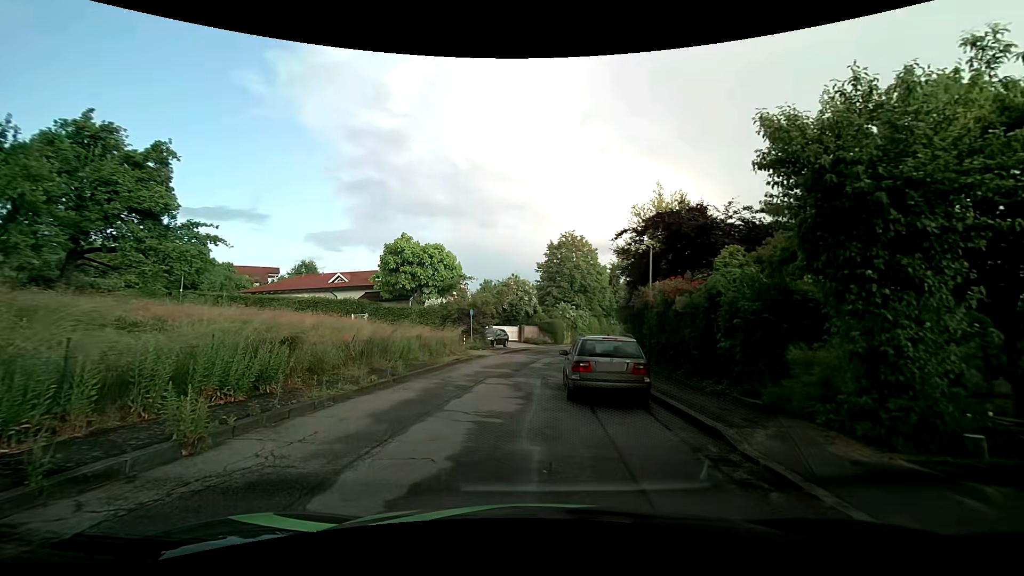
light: Day
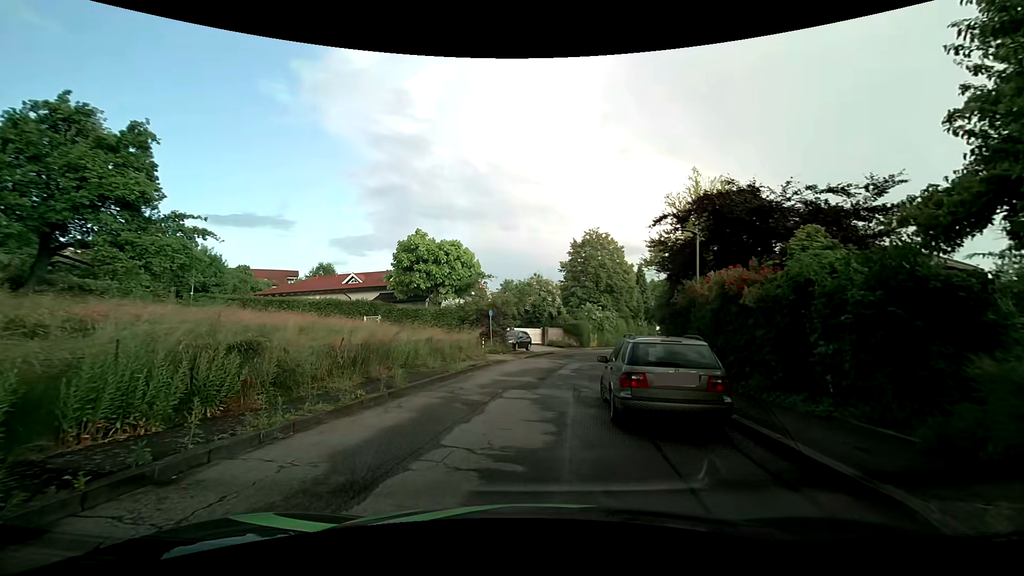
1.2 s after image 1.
(-0.1, +2.8) m; -4°
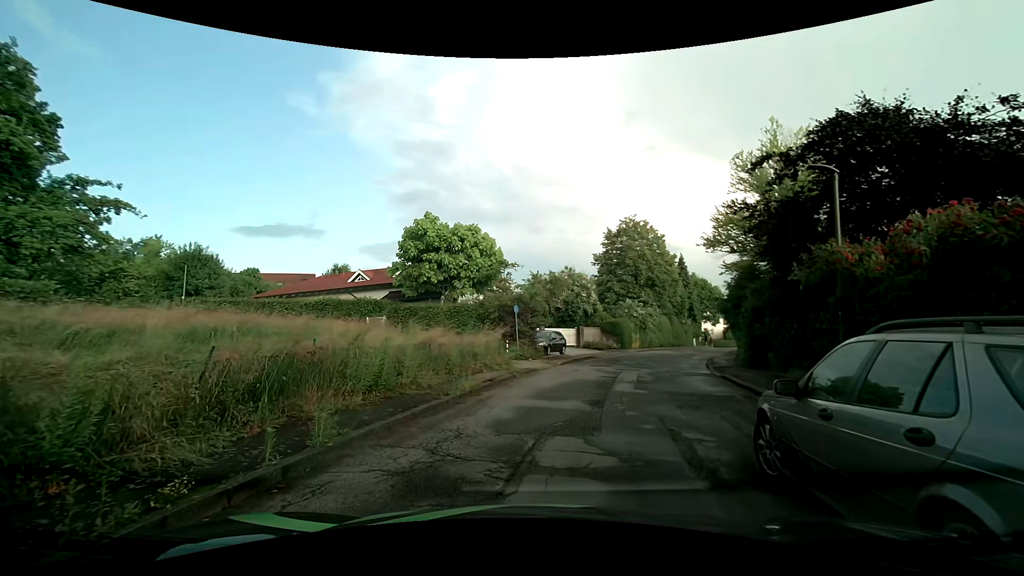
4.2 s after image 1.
(-0.2, +6.0) m; -2°
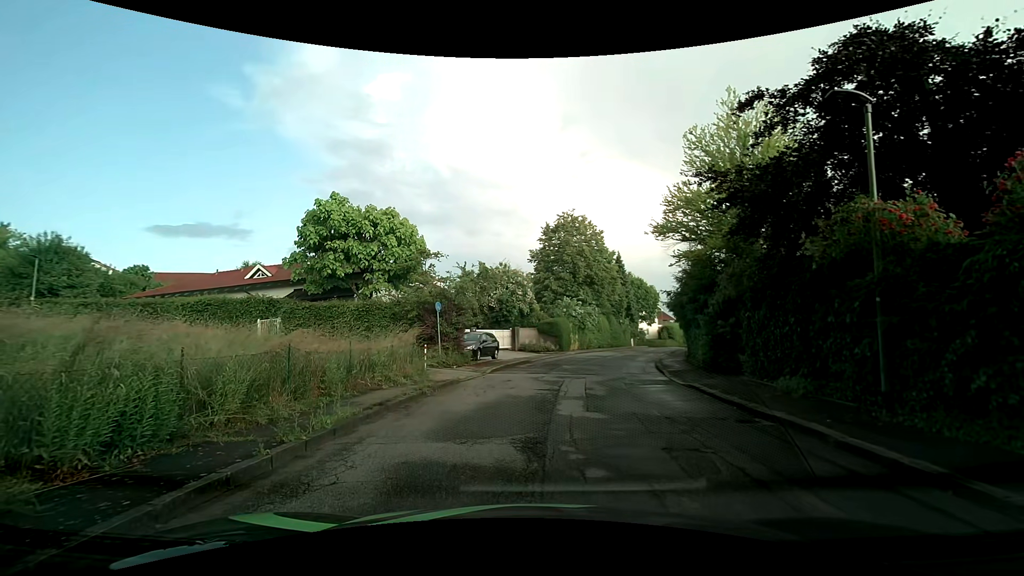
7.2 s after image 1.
(+0.2, +4.0) m; +6°
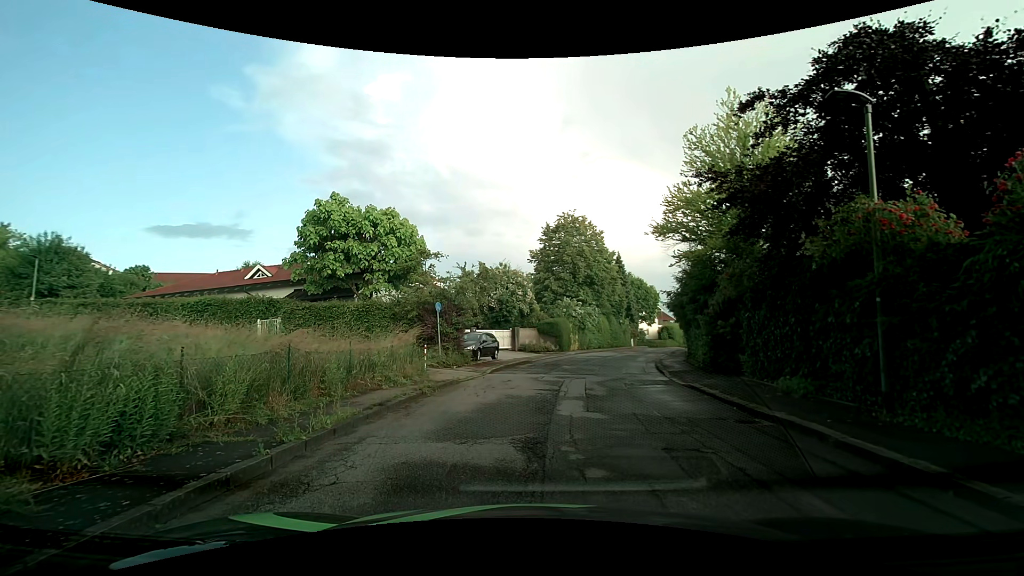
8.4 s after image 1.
(0.0, 0.0) m; 0°
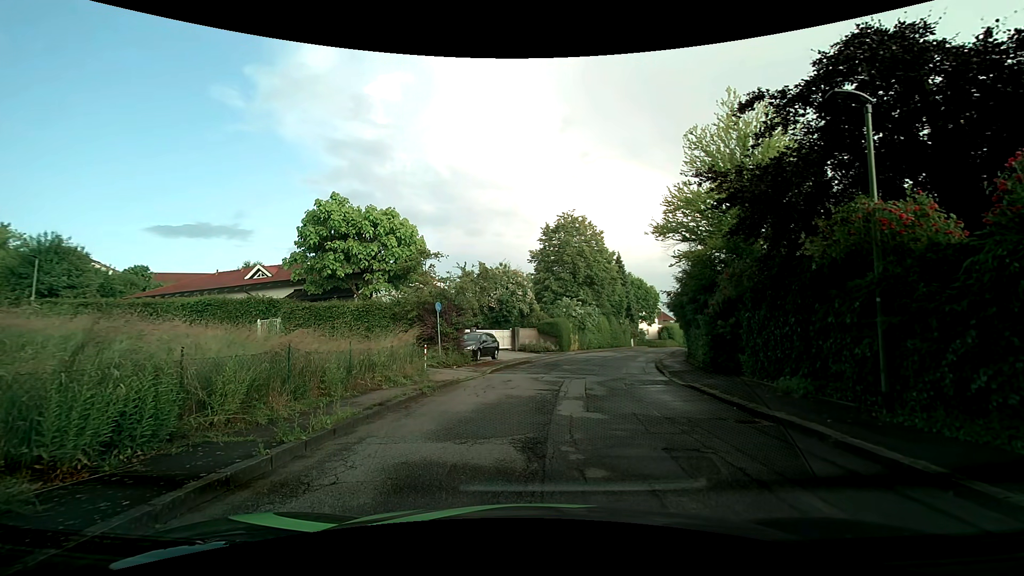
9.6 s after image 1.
(0.0, 0.0) m; 0°
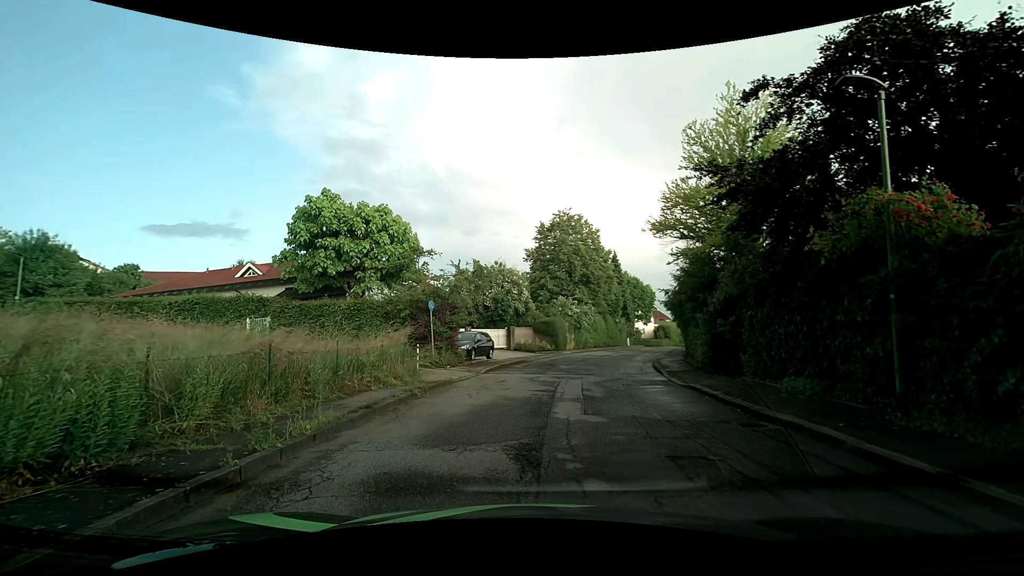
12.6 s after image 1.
(0.0, +0.4) m; 0°
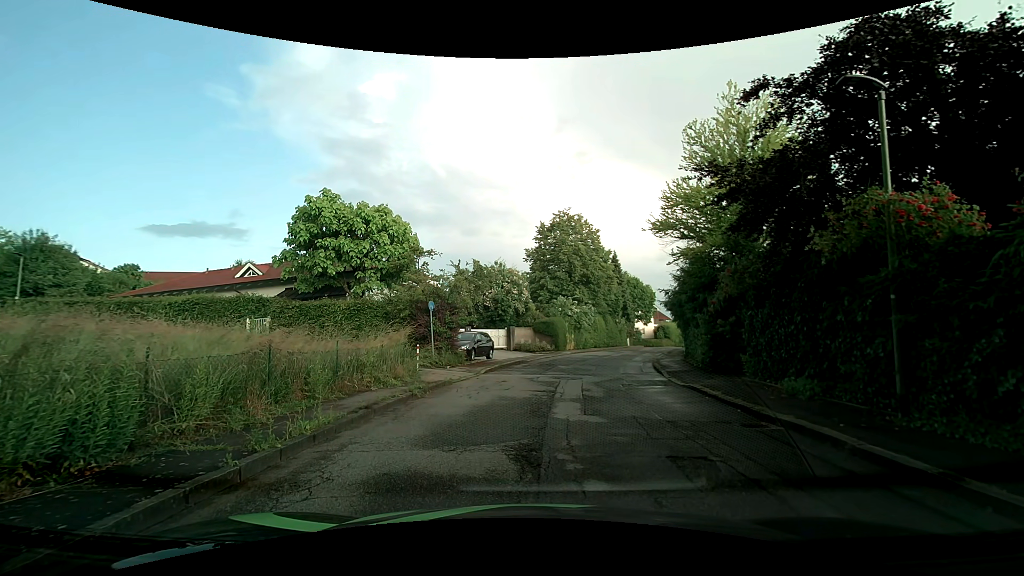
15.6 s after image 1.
(0.0, +0.1) m; 0°
